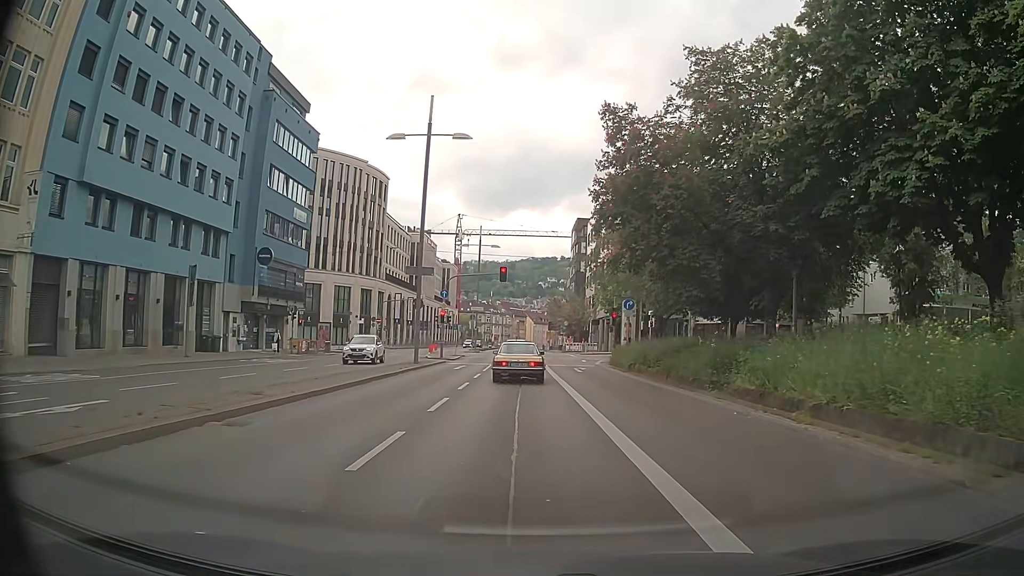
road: primary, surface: asphalt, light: Day
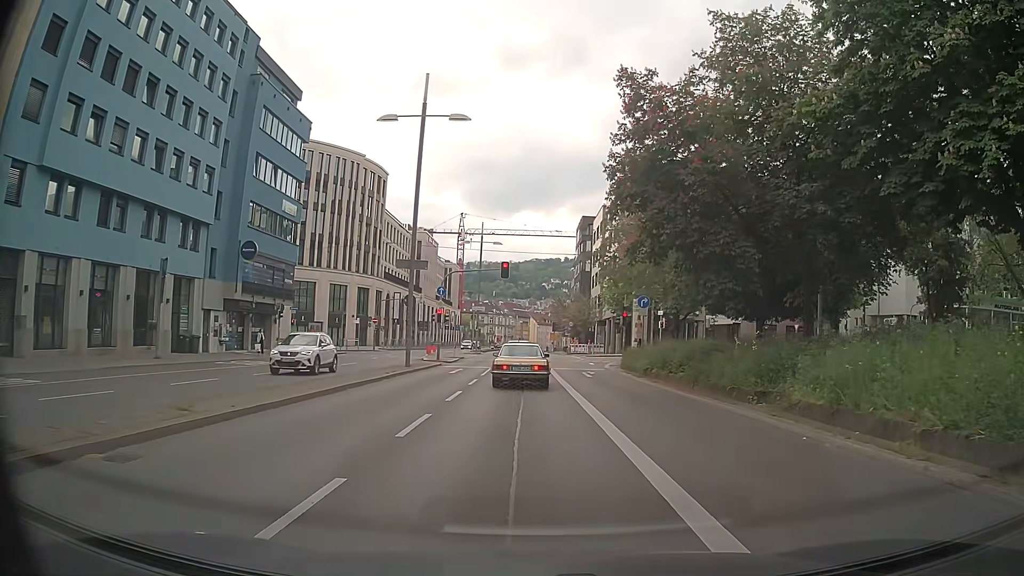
(0.0, +3.3) m; 0°
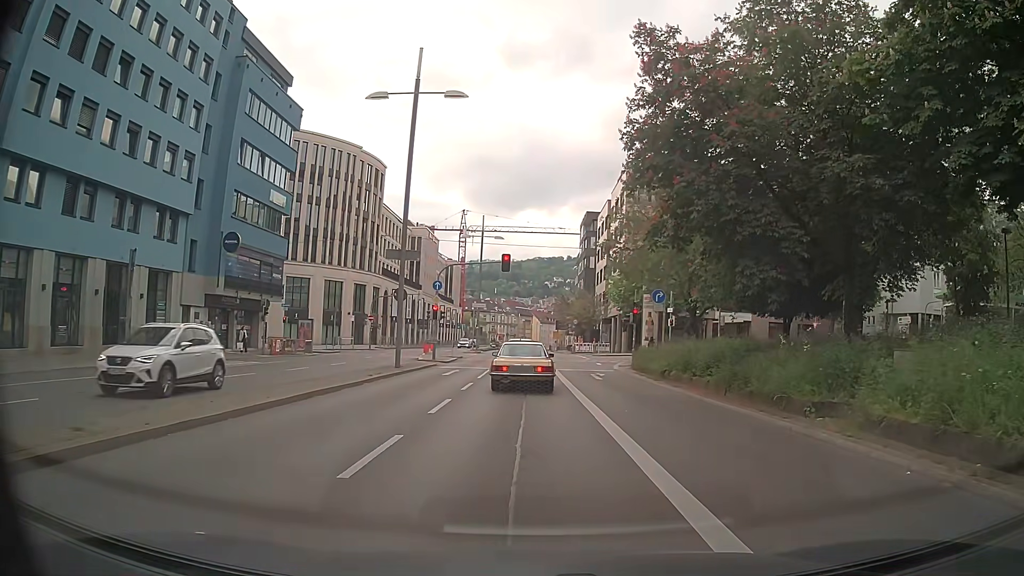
(0.0, +3.0) m; 0°
